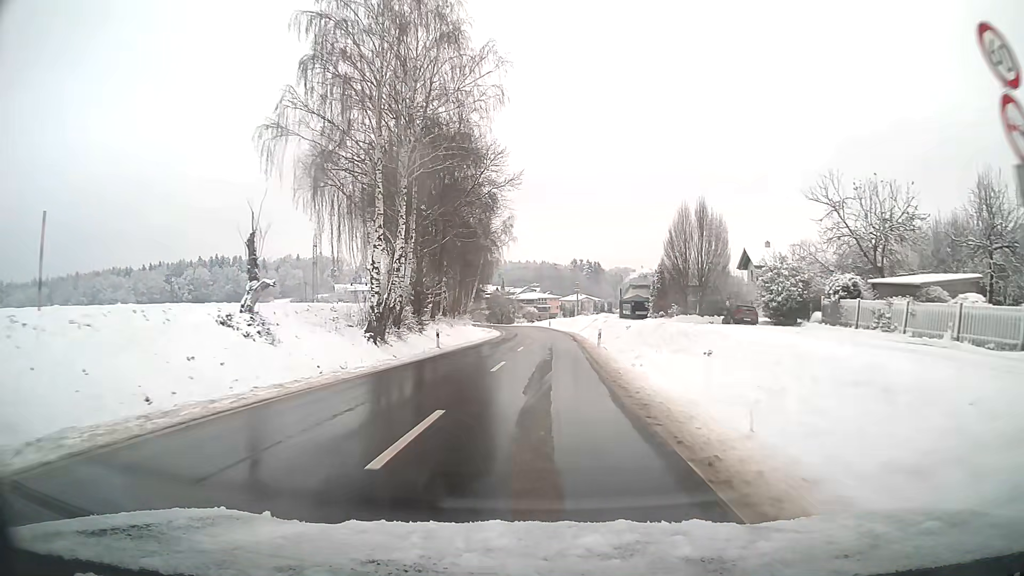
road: tertiary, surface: asphalt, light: Day
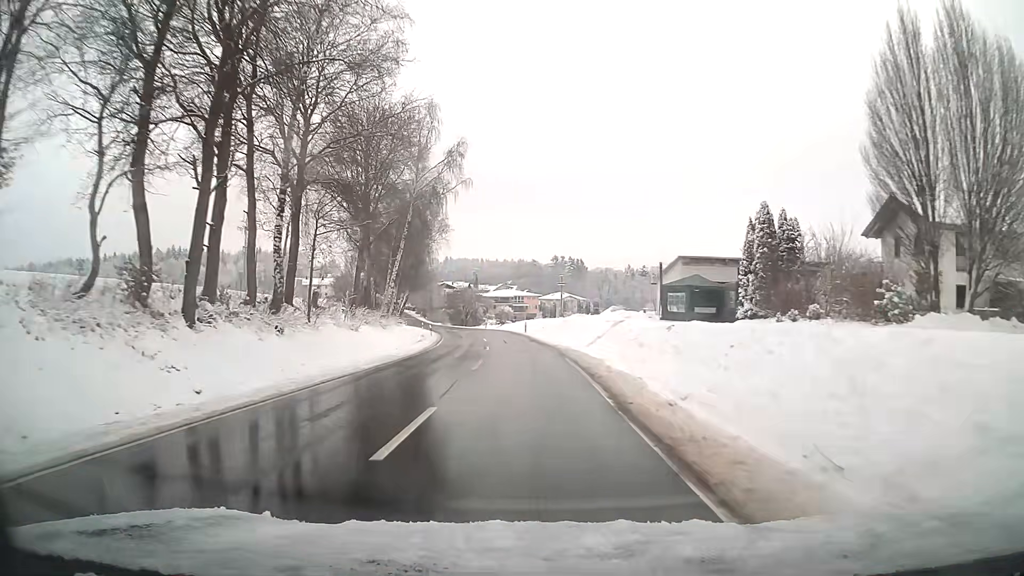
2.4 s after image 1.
(+0.7, +35.6) m; +1°
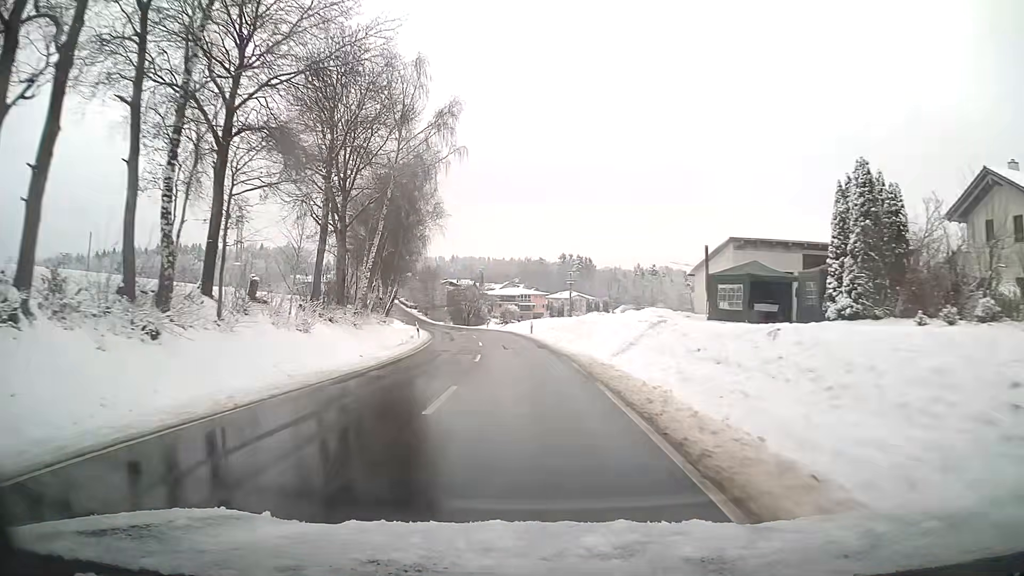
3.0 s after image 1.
(0.0, +9.1) m; -1°
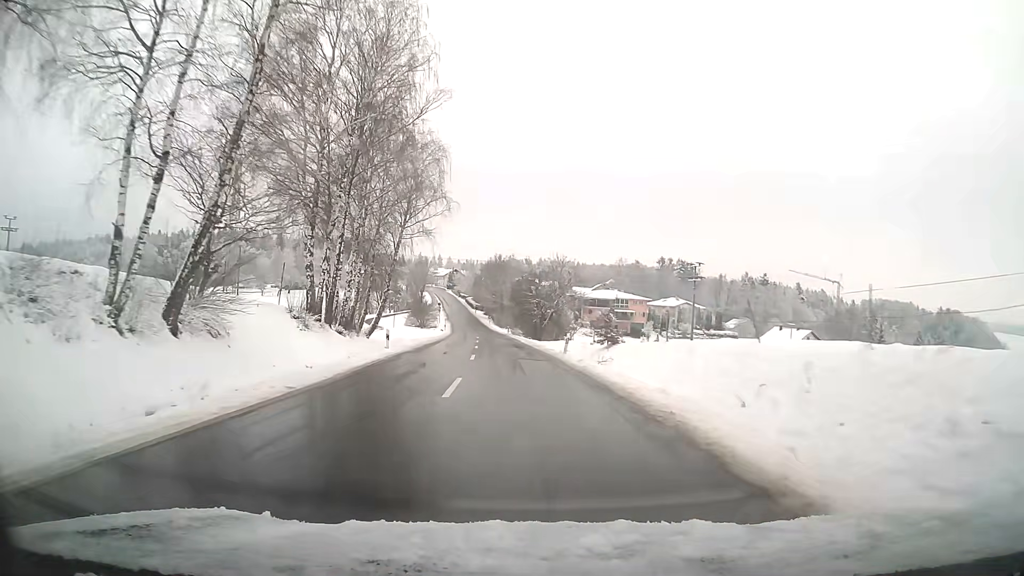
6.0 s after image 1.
(-2.7, +45.6) m; -8°
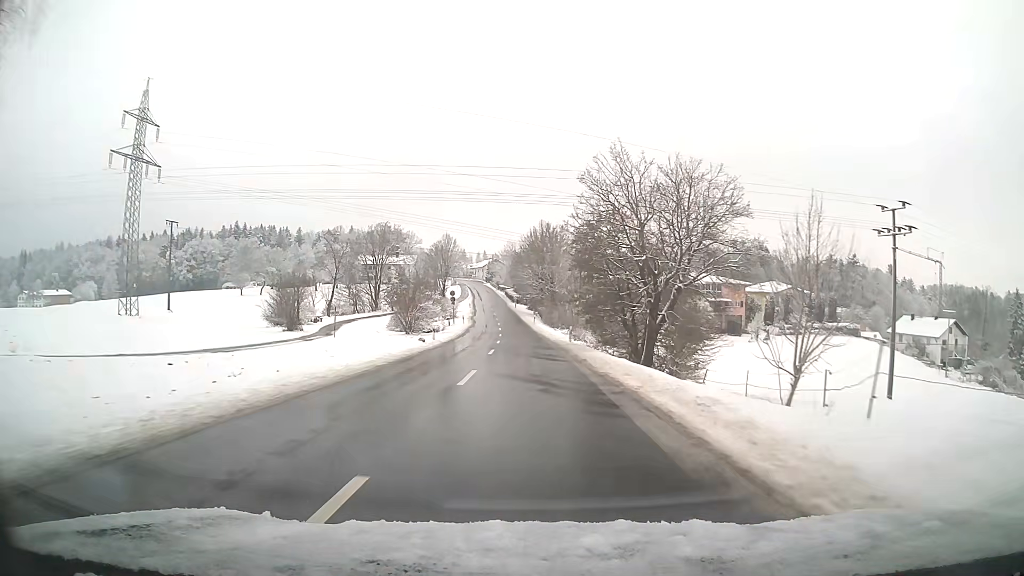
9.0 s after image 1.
(-2.0, +46.3) m; -4°
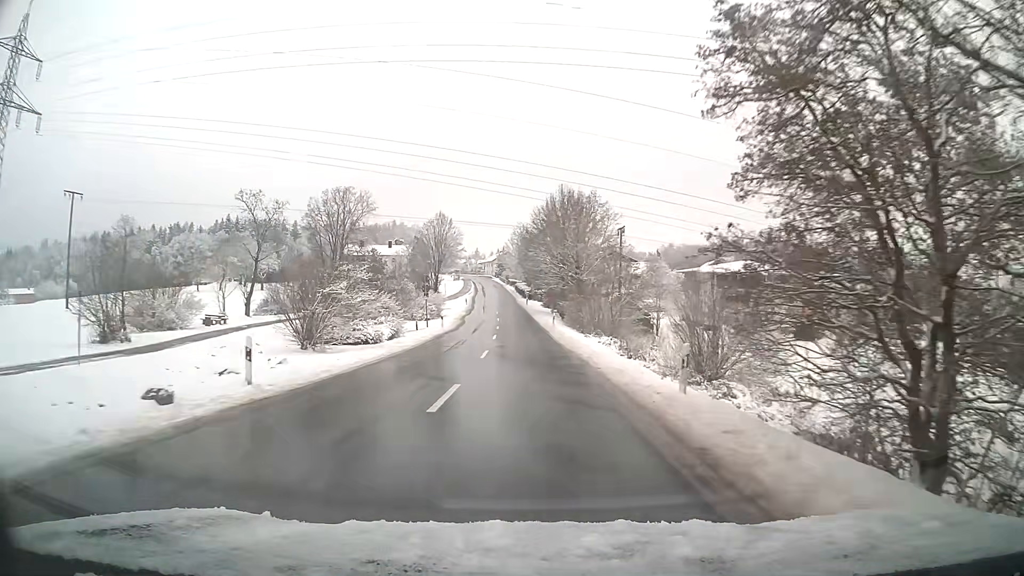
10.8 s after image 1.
(-0.3, +27.9) m; -1°
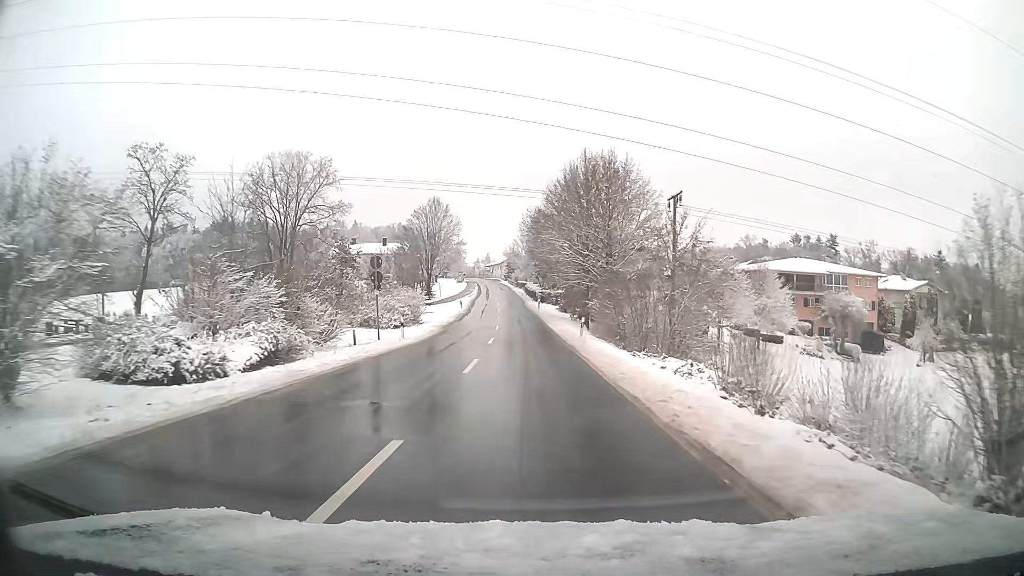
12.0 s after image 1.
(-0.2, +18.6) m; -1°
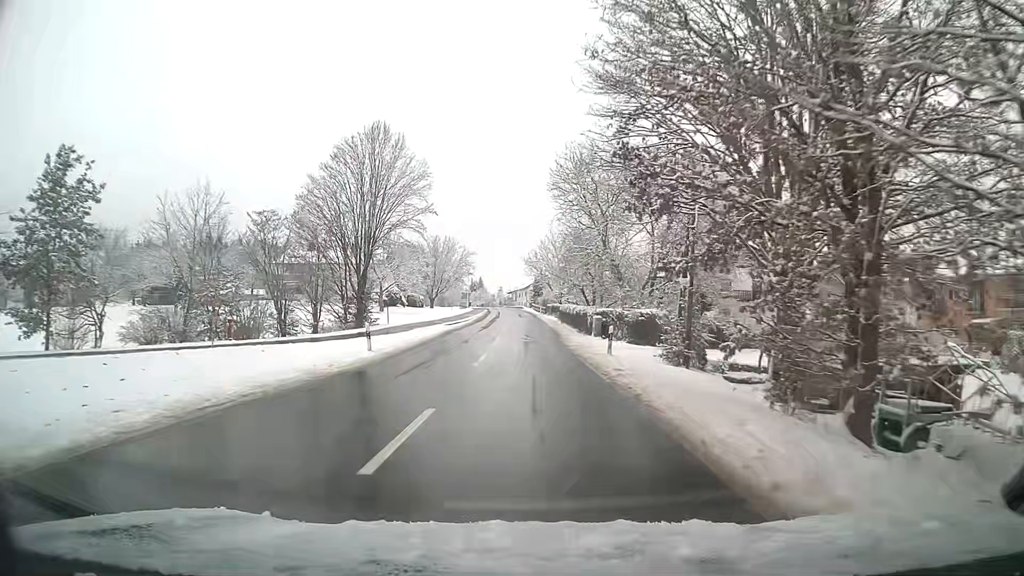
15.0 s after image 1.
(-1.0, +45.5) m; -2°
